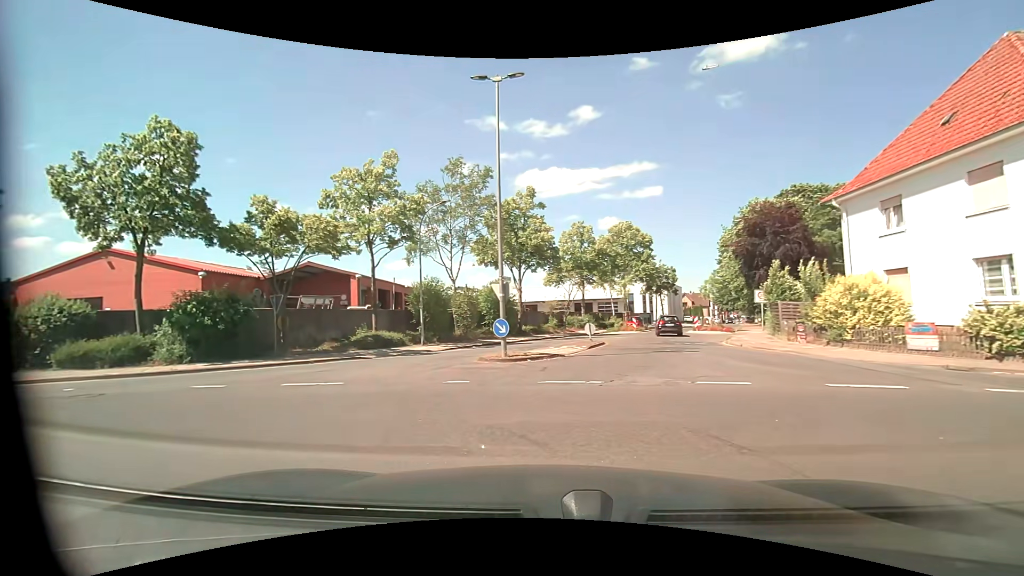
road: residential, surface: asphalt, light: Day
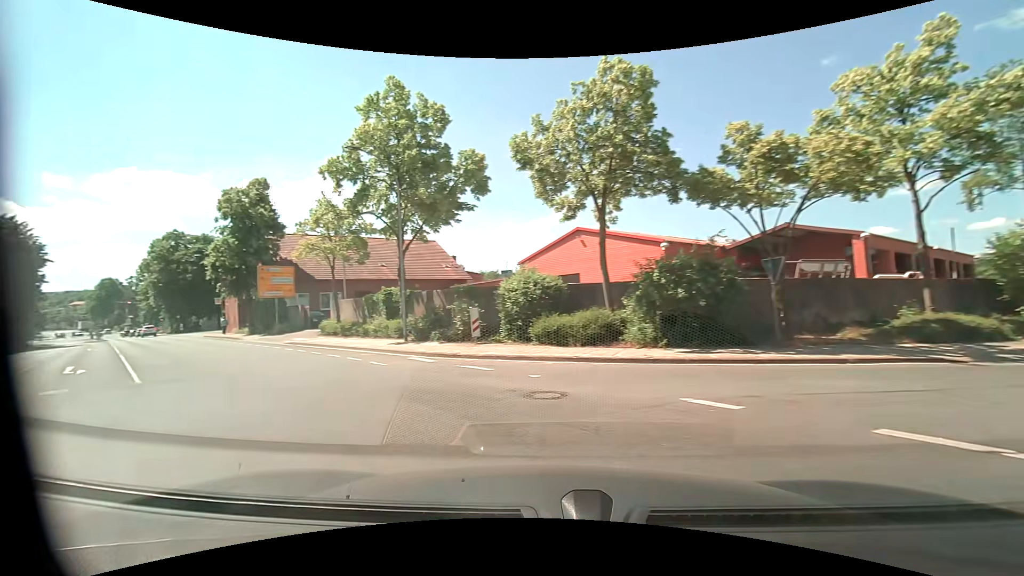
(-3.0, +6.3) m; -47°
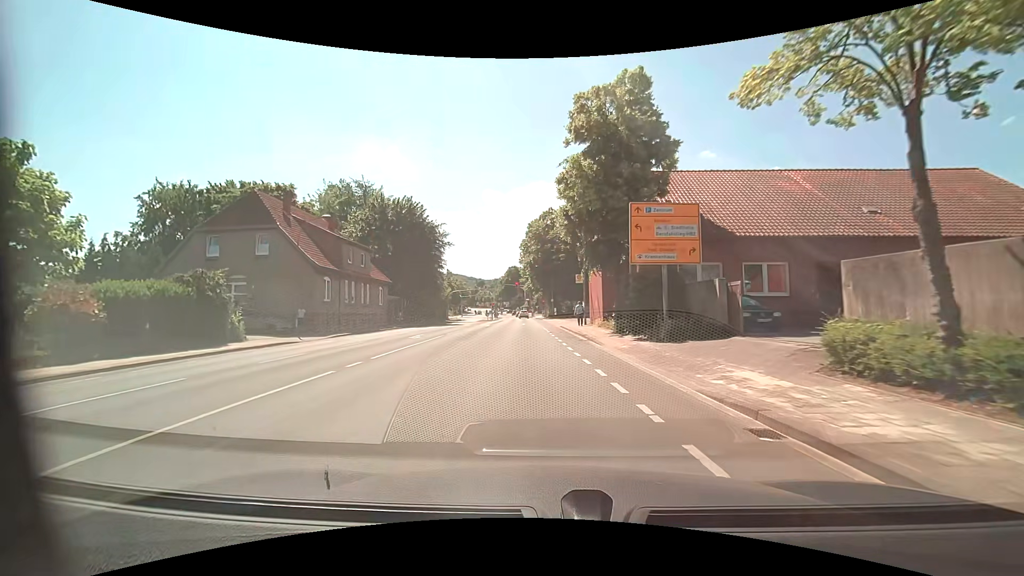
(-10.4, +19.1) m; -43°
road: tertiary
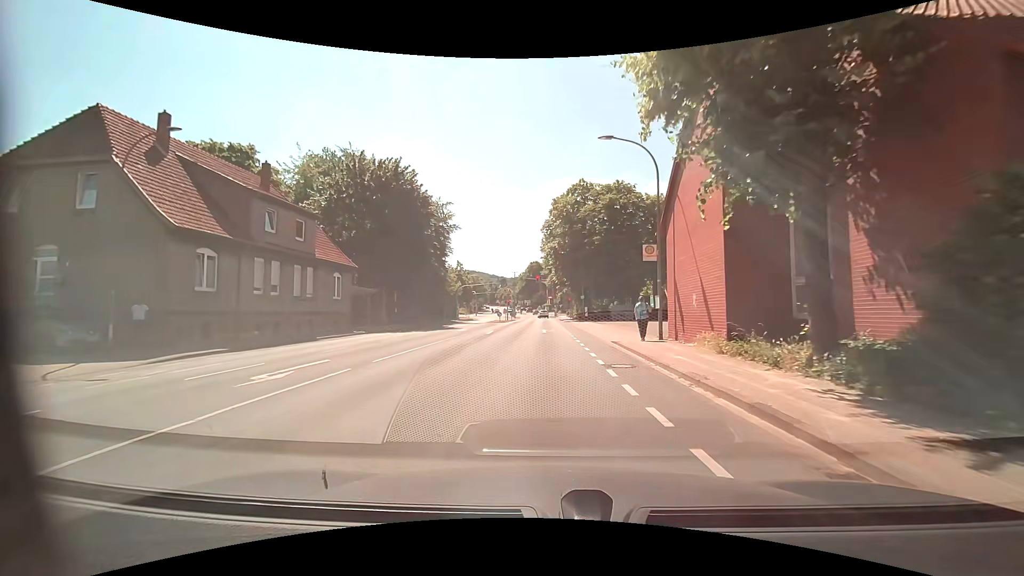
(-0.6, +16.2) m; -3°
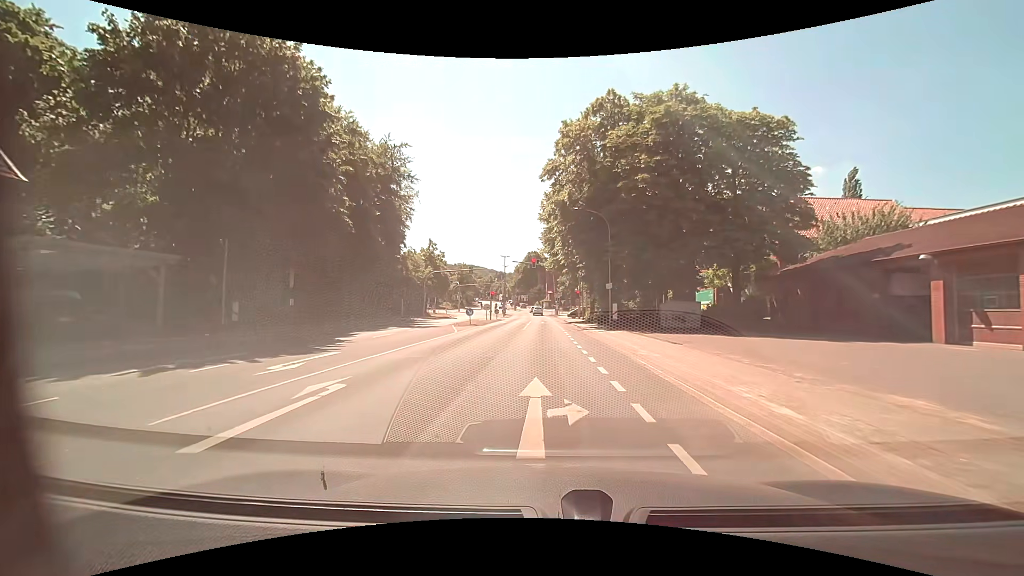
(+0.1, +23.8) m; 0°
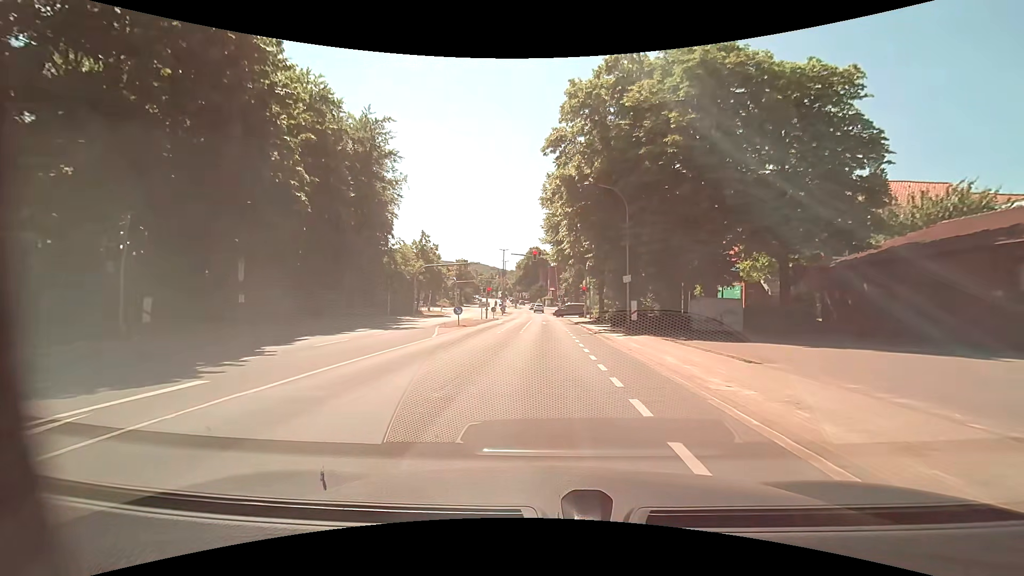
(0.0, +6.0) m; 0°
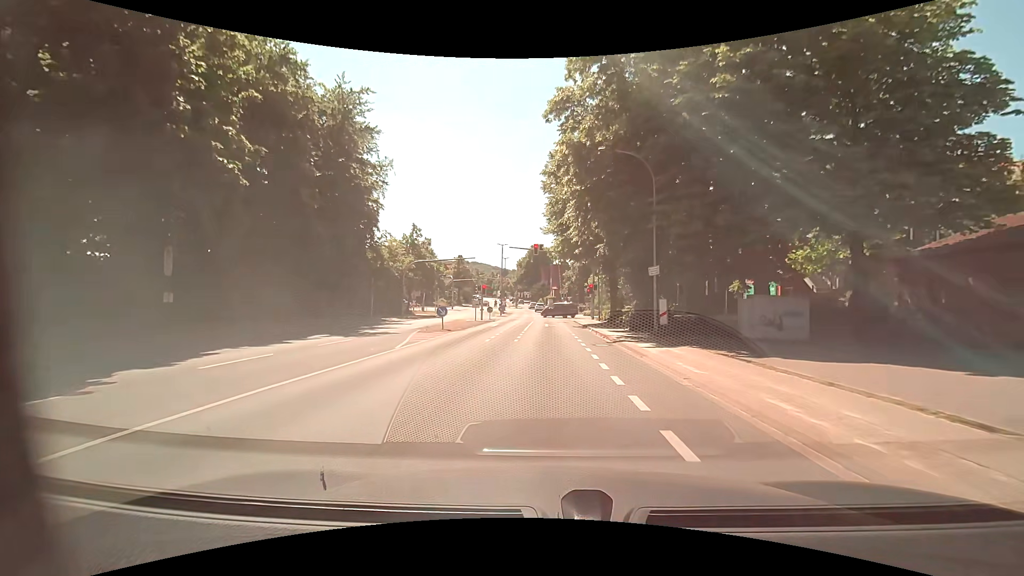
(0.0, +5.7) m; 0°
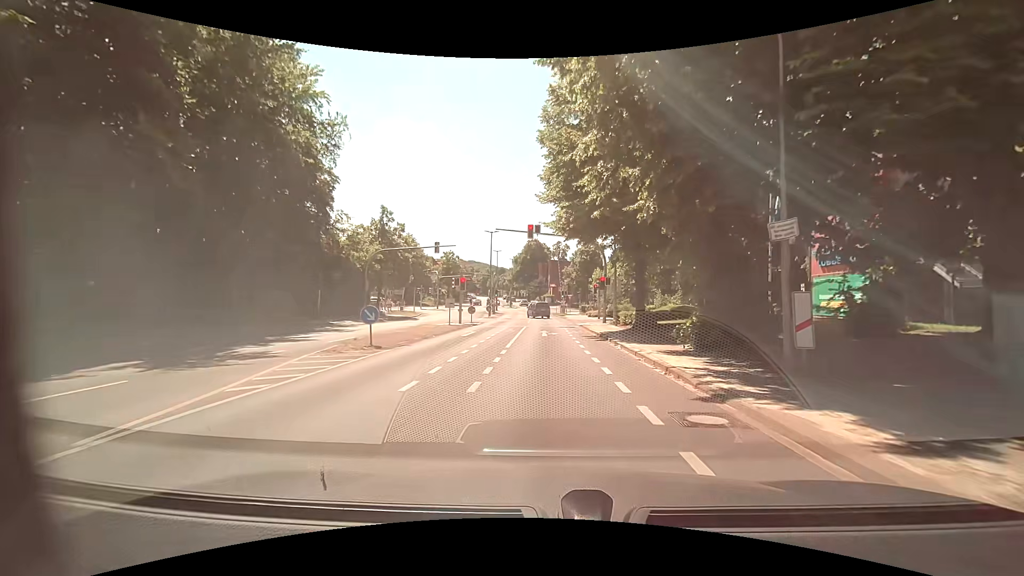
(0.0, +10.7) m; 0°
